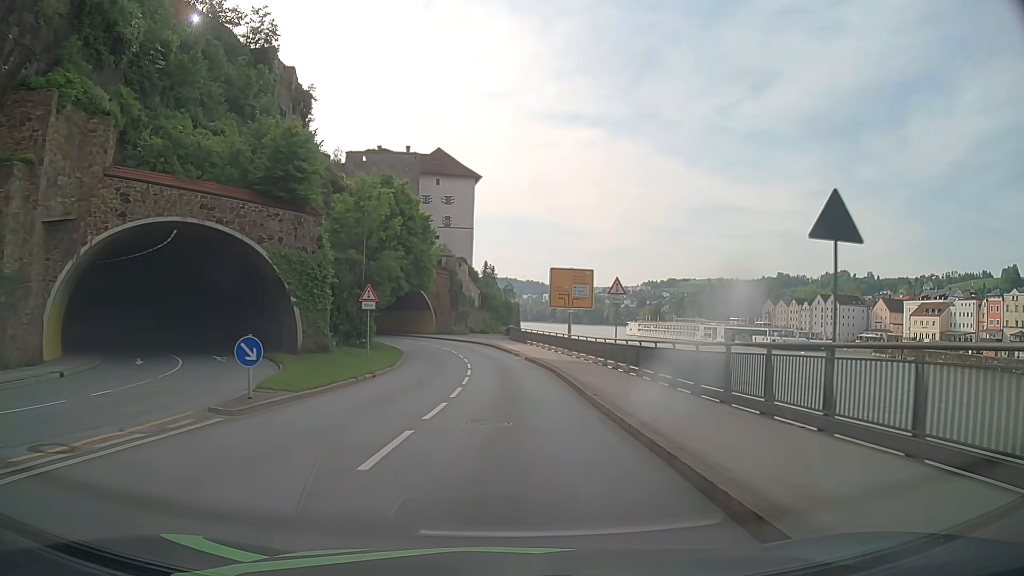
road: primary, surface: asphalt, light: Day
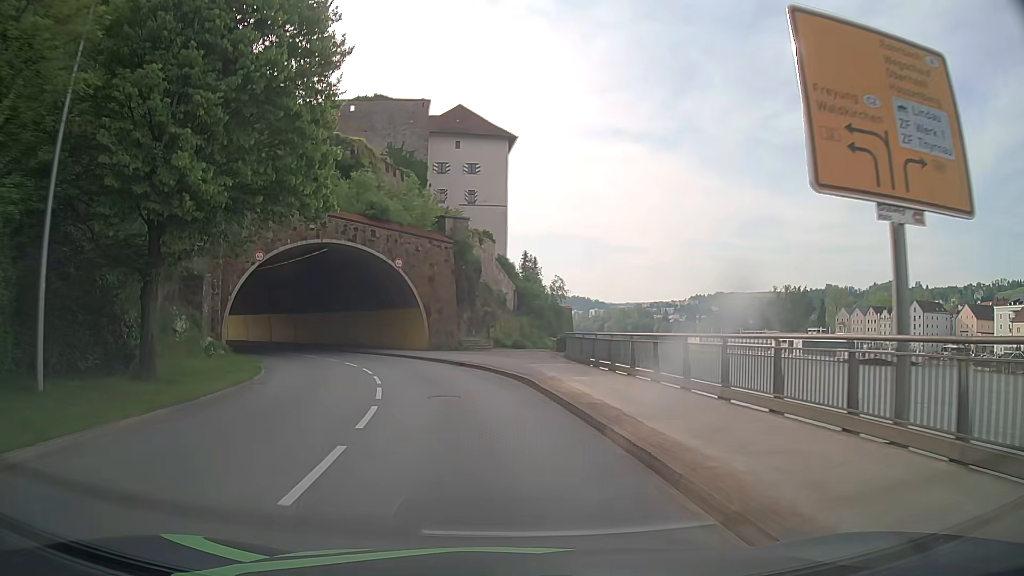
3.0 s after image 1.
(-0.1, +33.6) m; -4°
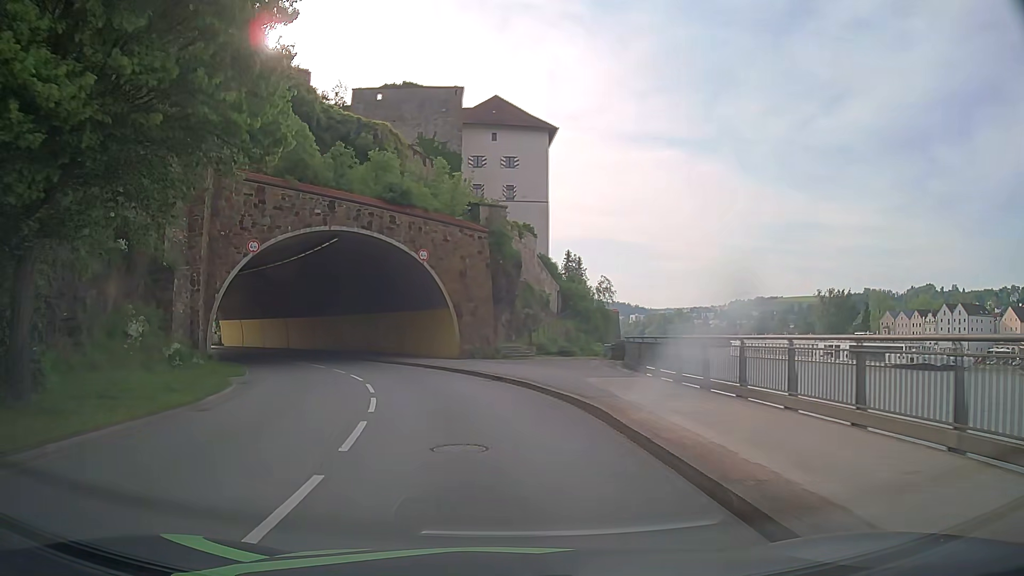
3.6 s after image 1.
(-0.2, +6.4) m; -4°
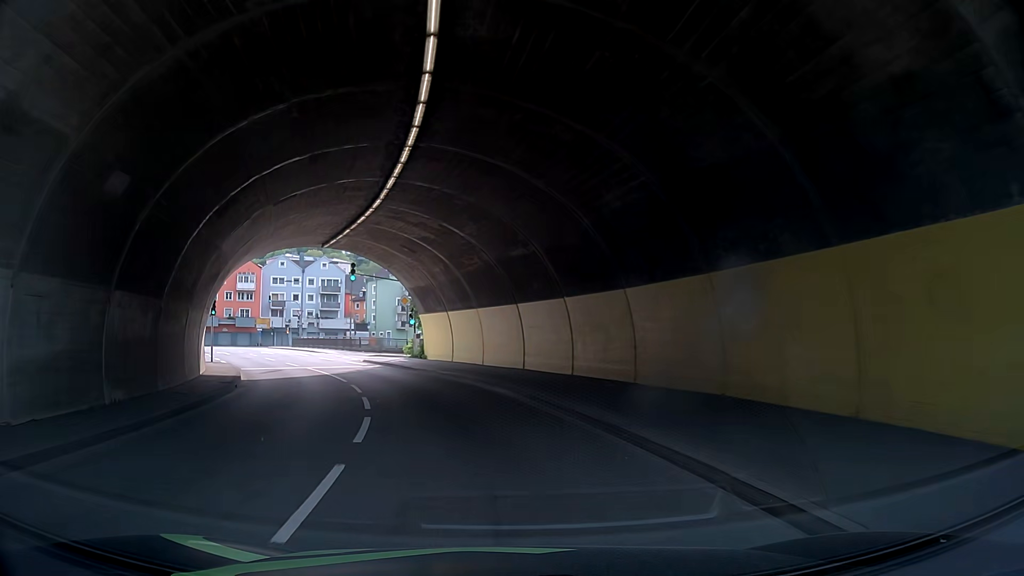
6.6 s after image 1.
(-6.2, +30.7) m; -25°
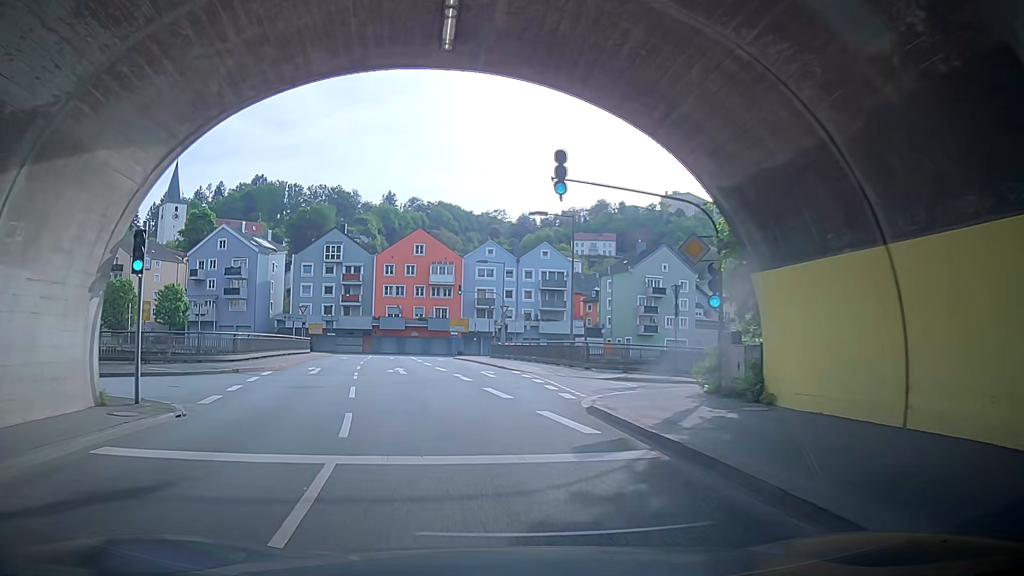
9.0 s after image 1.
(-3.4, +25.3) m; -13°
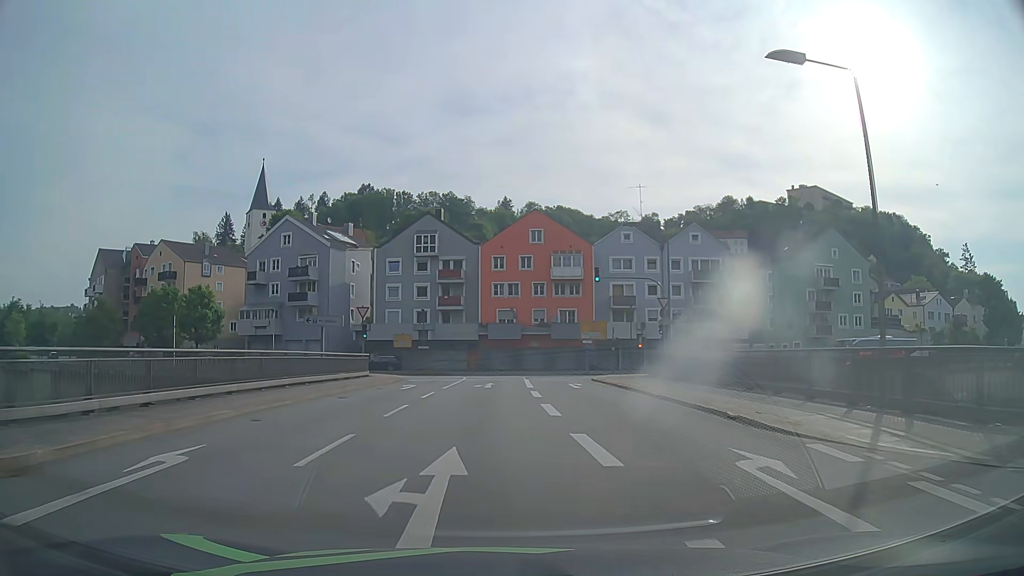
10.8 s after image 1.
(-3.1, +19.8) m; -18°
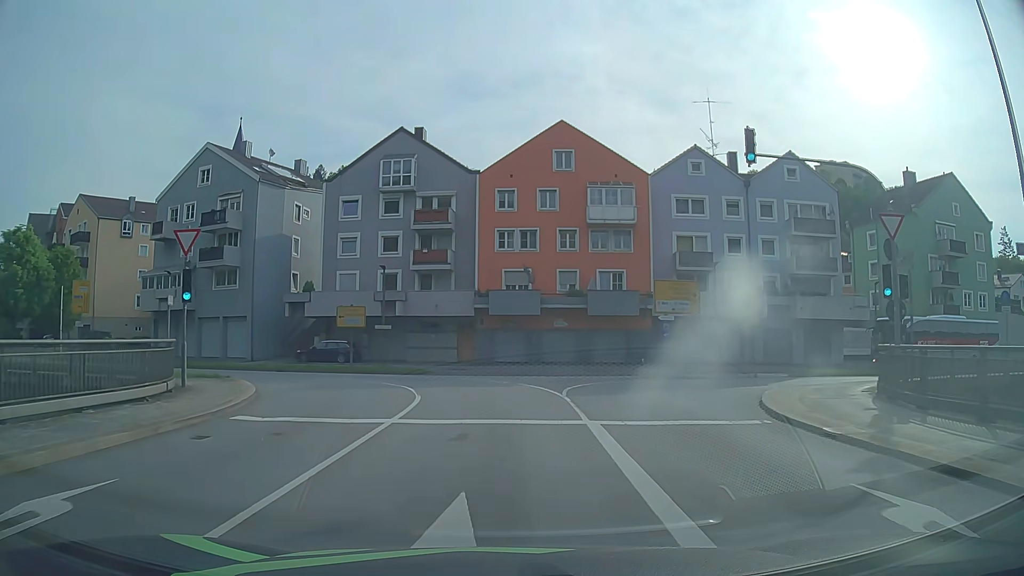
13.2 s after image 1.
(-0.2, +24.3) m; -1°
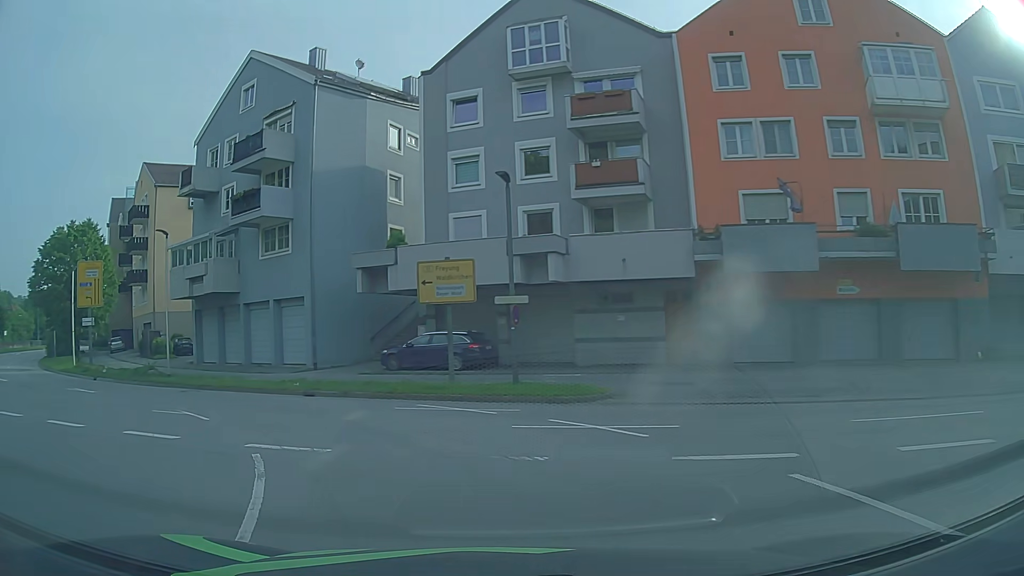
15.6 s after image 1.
(-1.4, +20.8) m; -16°
(-2, +10) (-7, +18) (-15, +24) (-23, +30) (-31, +36) (-38, +43) (-45, +51) (-51, +59) (-55, +68) (-60, +77) m
